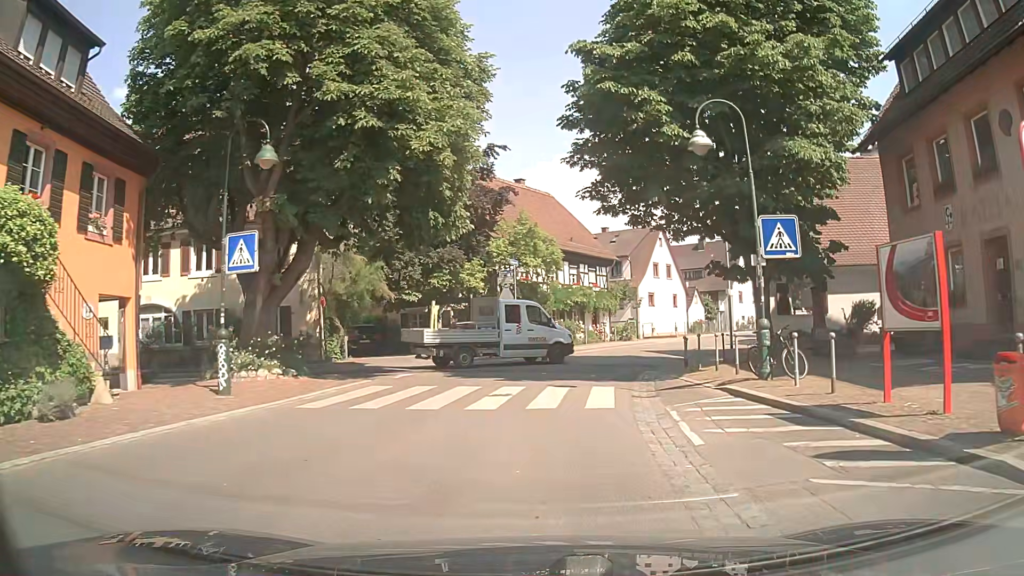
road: tertiary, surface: asphalt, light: Day
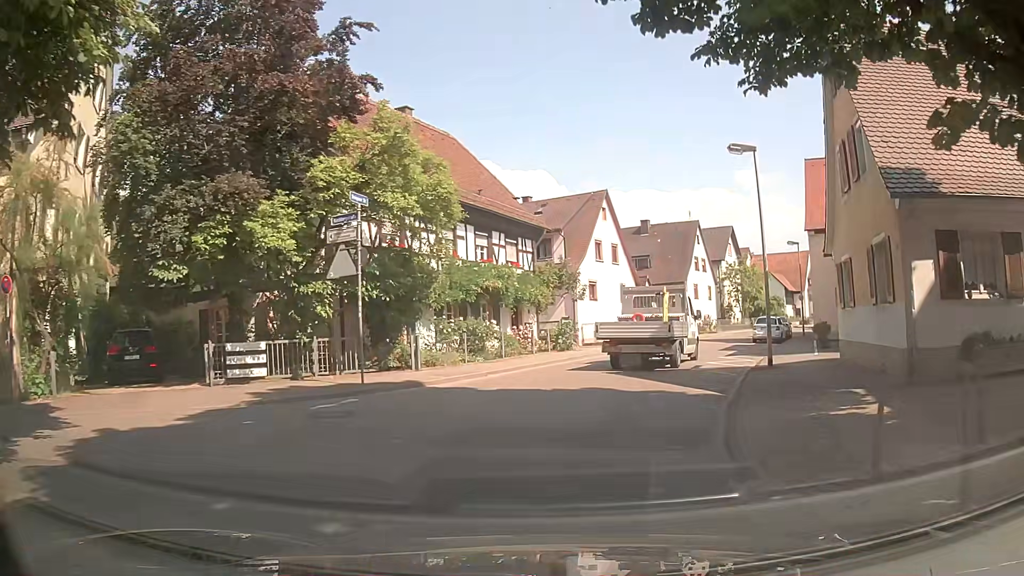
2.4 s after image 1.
(+0.7, +15.2) m; +7°
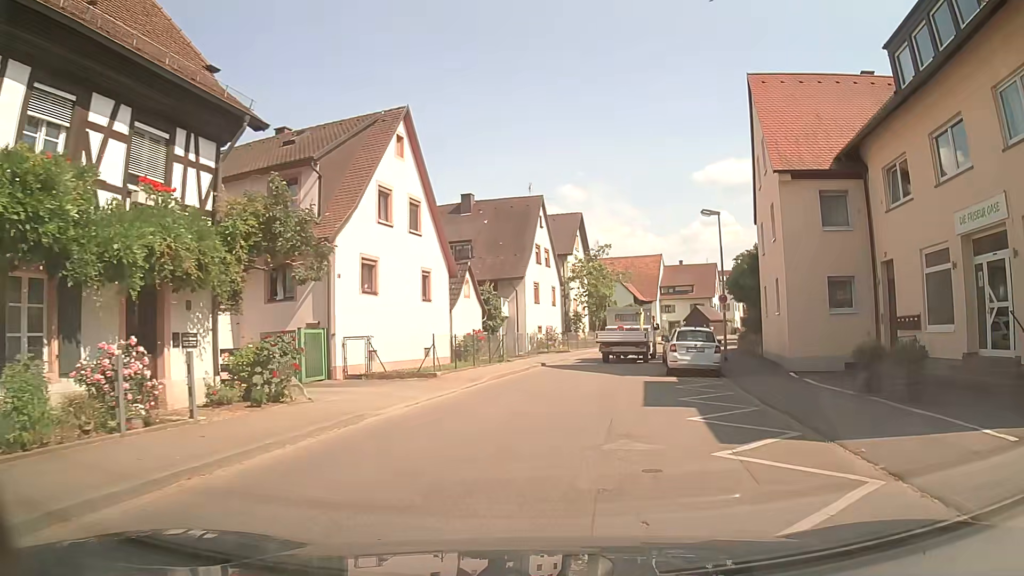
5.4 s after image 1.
(+2.5, +17.4) m; +18°
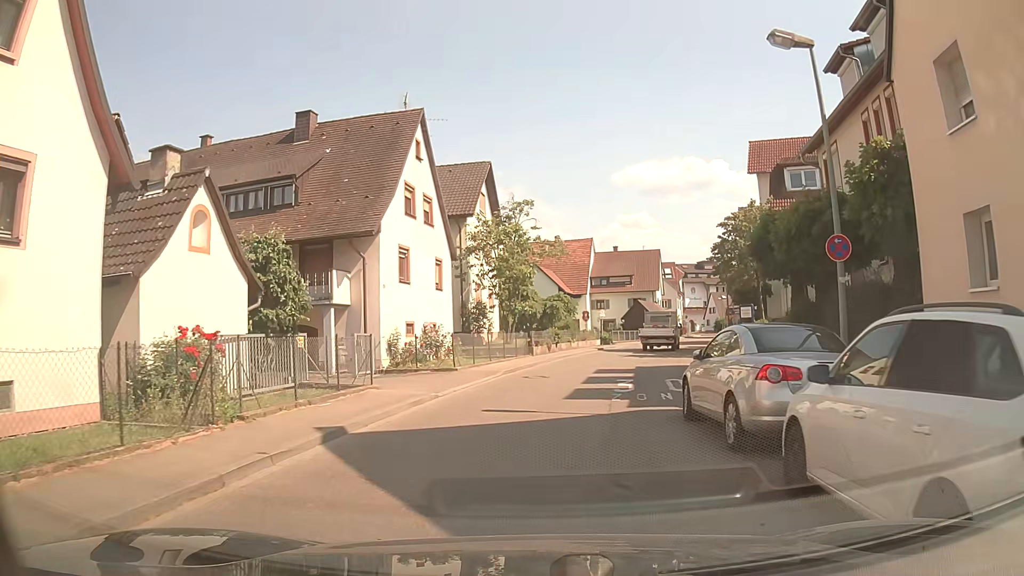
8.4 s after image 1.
(+1.0, +17.9) m; +5°
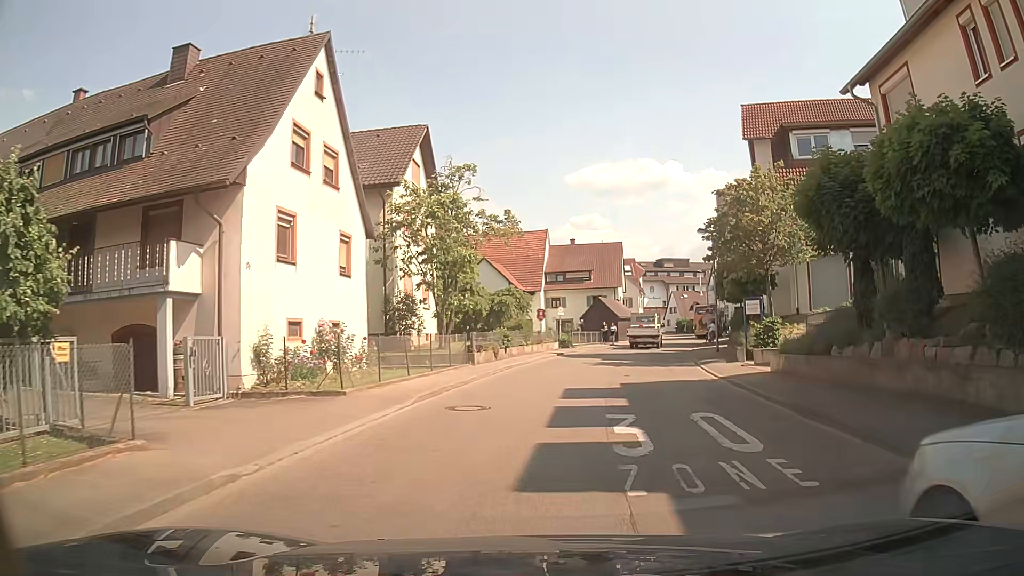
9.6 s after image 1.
(+0.2, +7.7) m; +5°
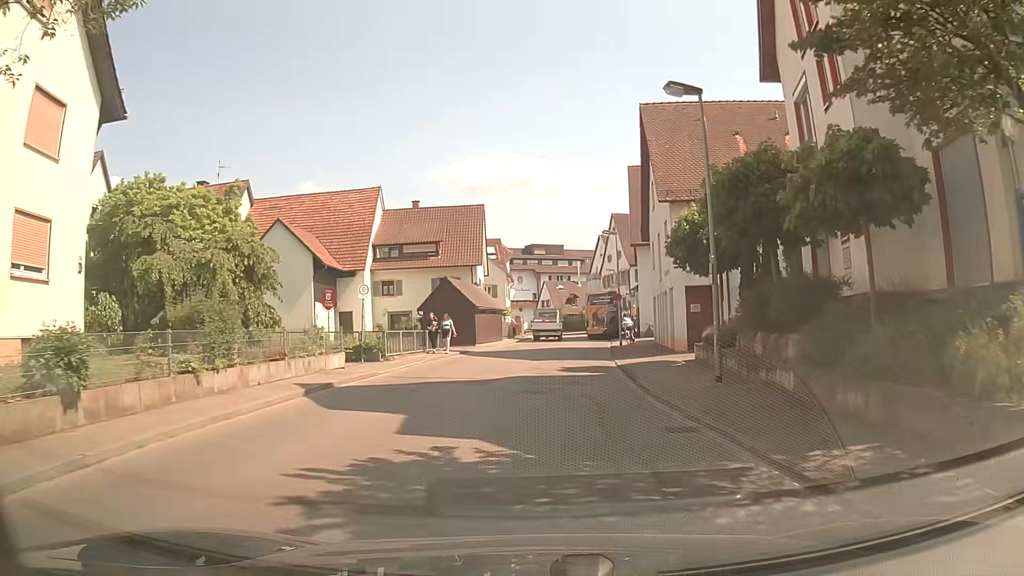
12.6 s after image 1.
(+2.0, +20.8) m; +10°
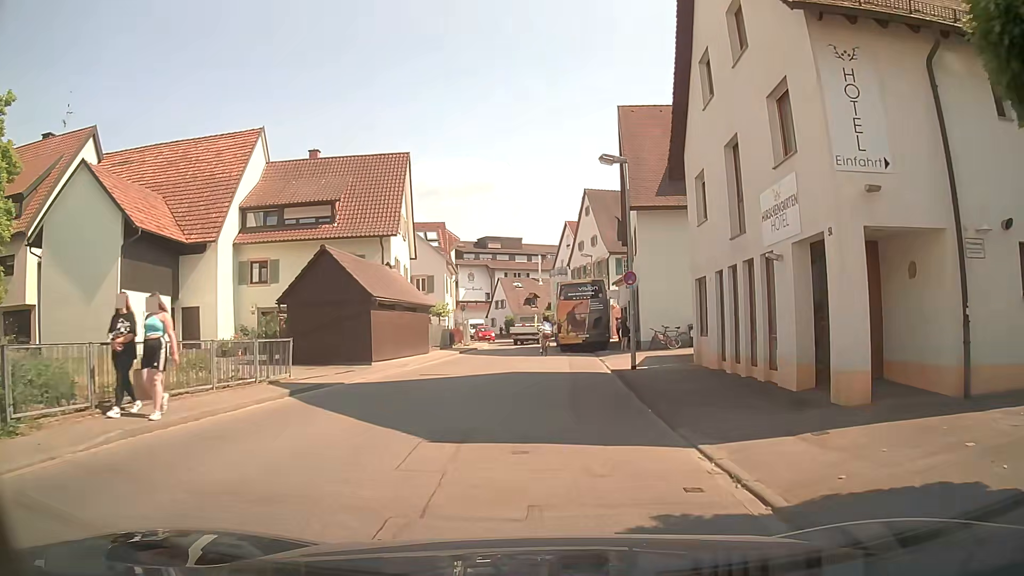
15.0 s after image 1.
(+0.4, +16.8) m; +4°
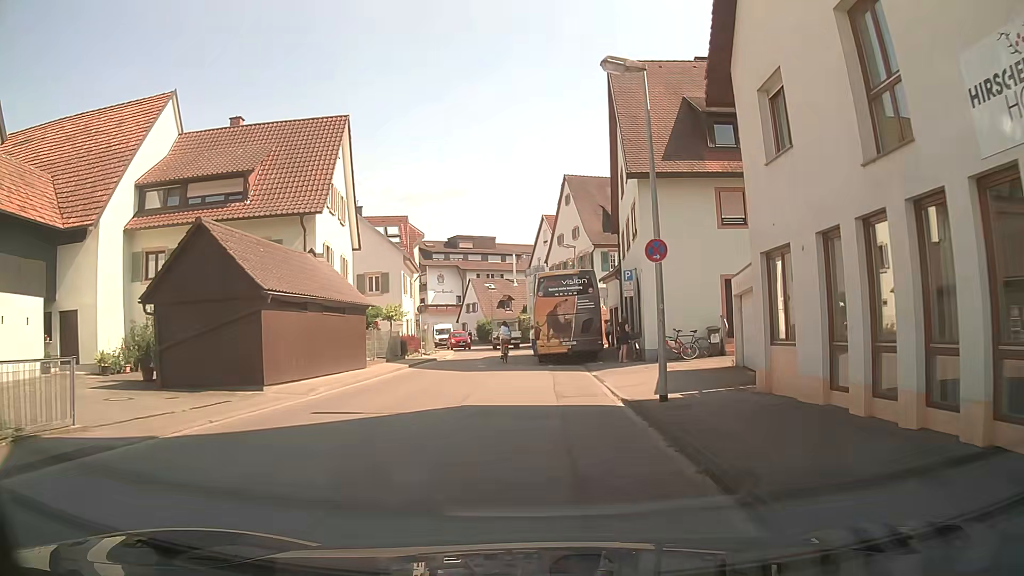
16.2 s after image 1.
(0.0, +7.5) m; +1°
